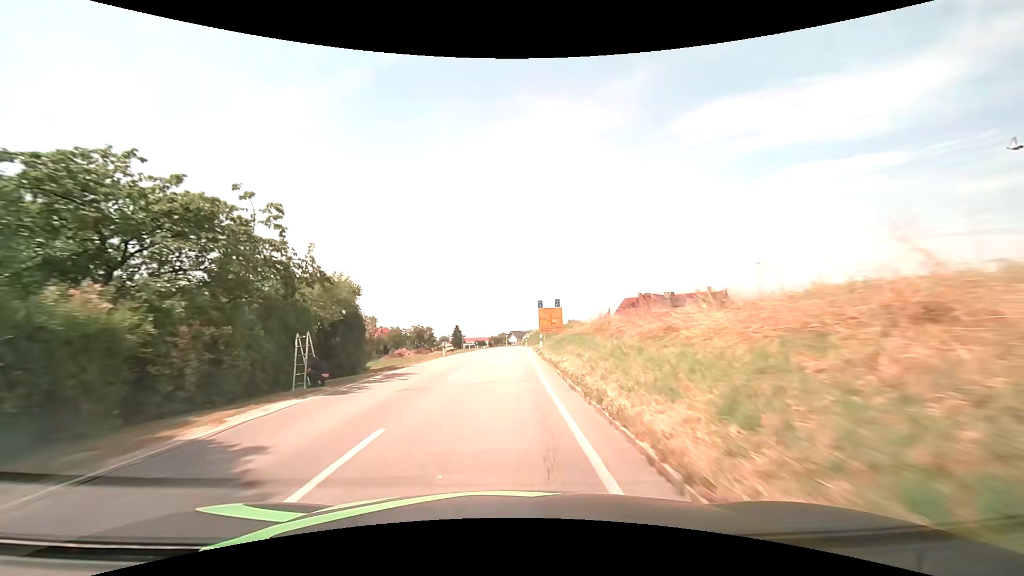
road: secondary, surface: asphalt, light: Day
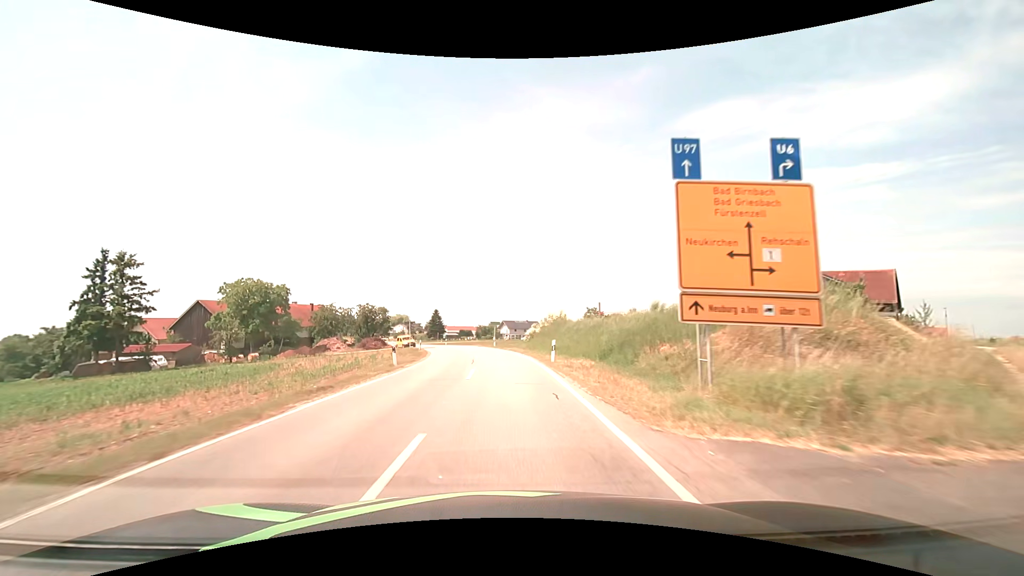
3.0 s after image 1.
(+0.1, +47.9) m; +1°
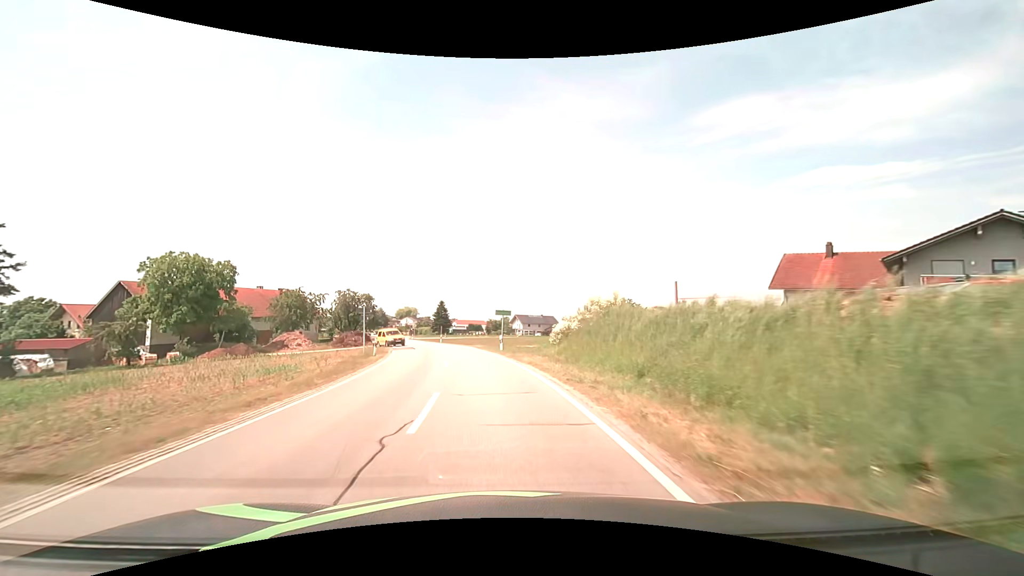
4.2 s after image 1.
(0.0, +19.8) m; -1°
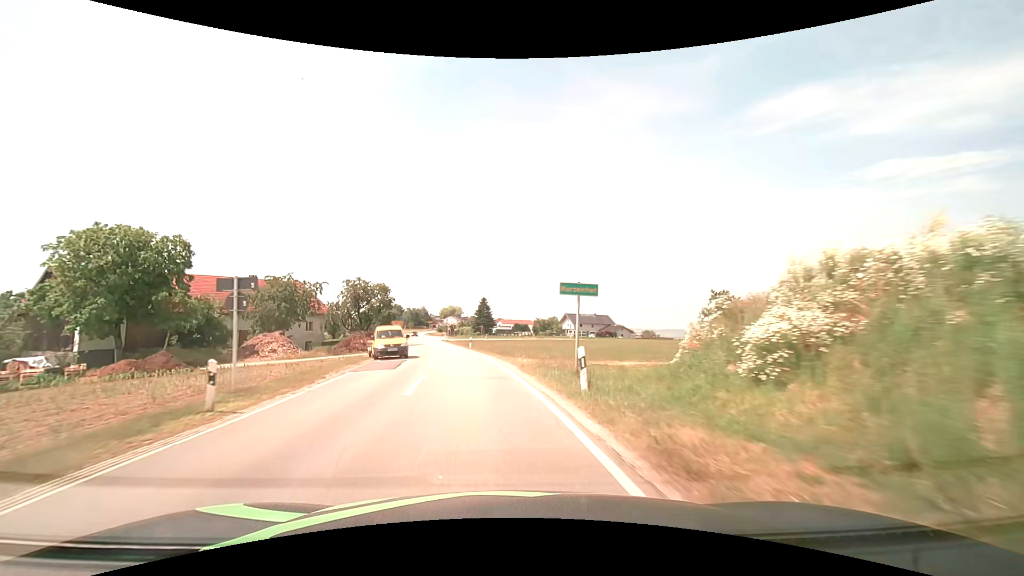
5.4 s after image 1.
(-0.7, +19.4) m; -5°
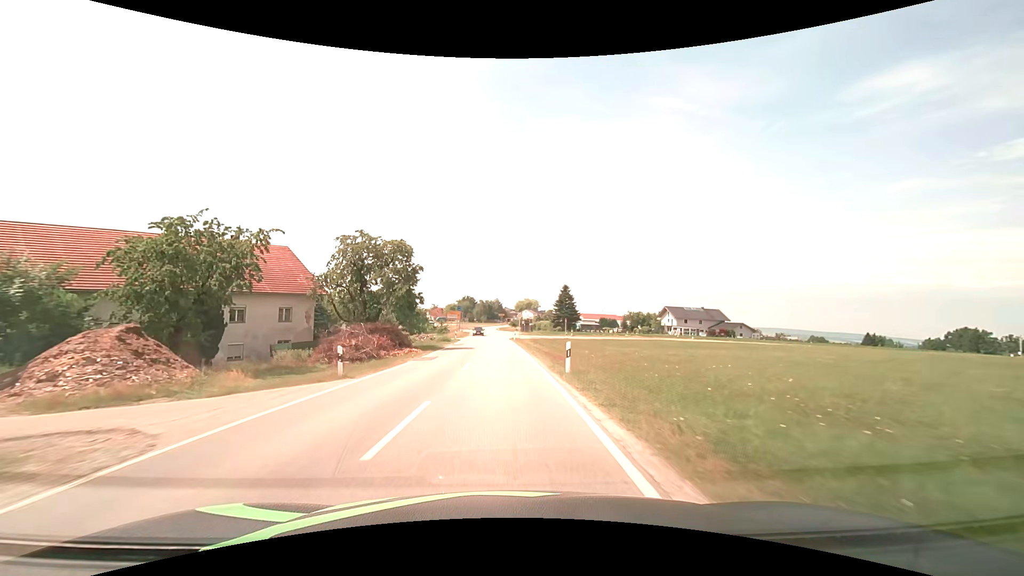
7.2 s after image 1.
(-2.7, +29.4) m; -9°
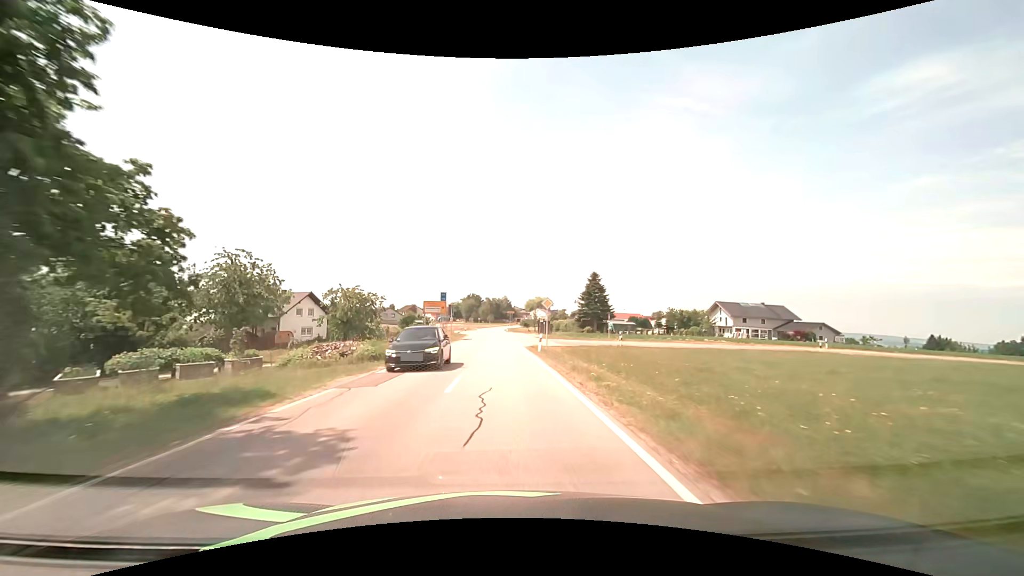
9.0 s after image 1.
(-0.5, +30.6) m; -1°
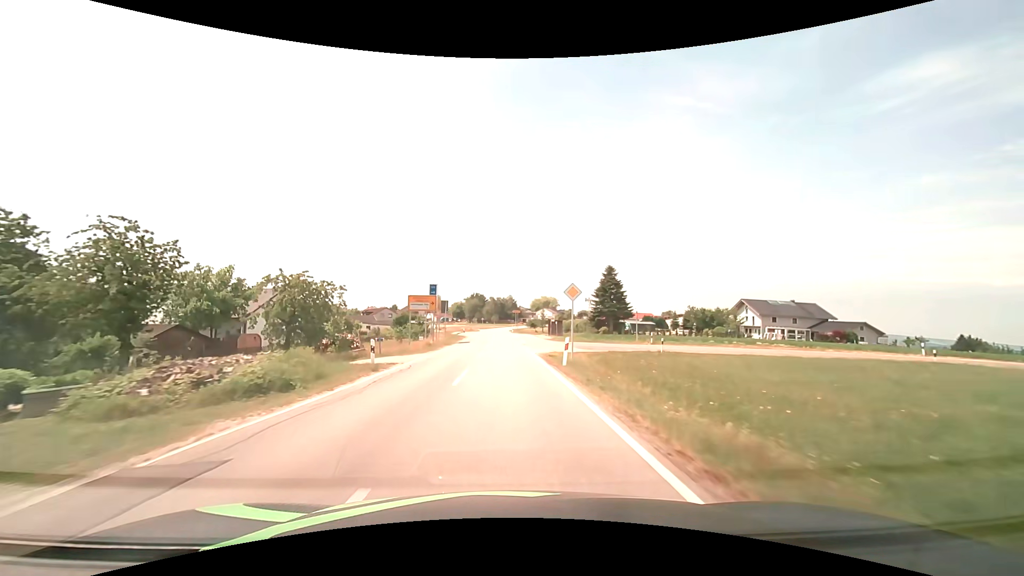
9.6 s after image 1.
(-0.1, +10.3) m; -1°
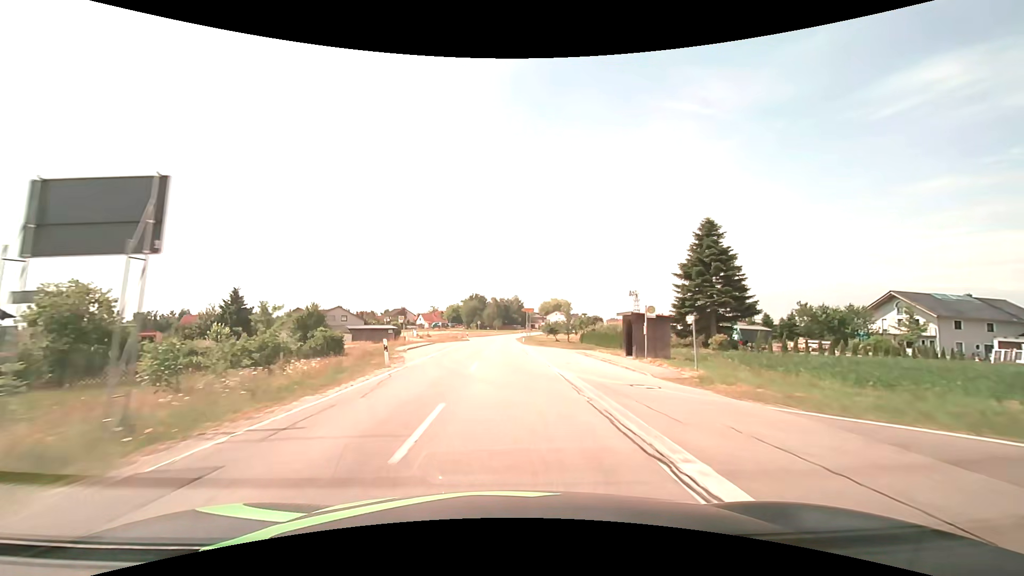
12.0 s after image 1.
(-0.4, +41.9) m; -1°
(0, +10) (0, +20) (0, +30) (0, +40) (0, +50) (0, +60) (0, +70) (0, +80) (0, +90) (0, +100) m
